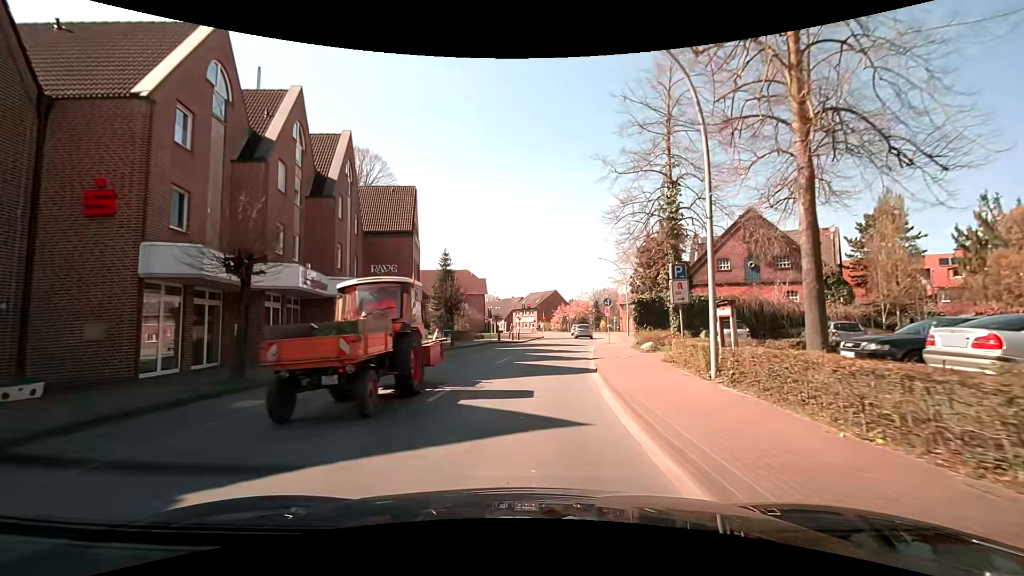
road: secondary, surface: asphalt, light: Day
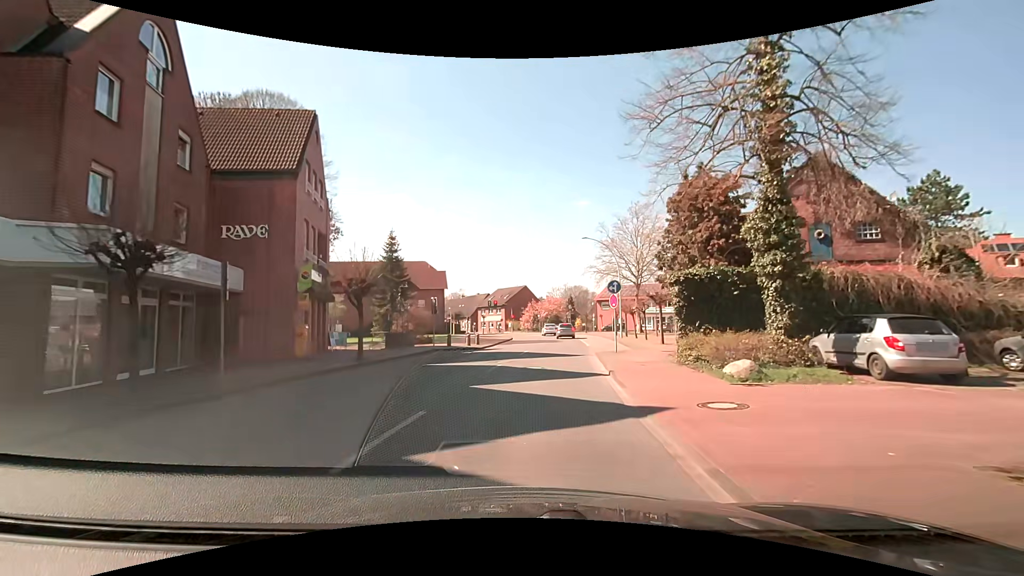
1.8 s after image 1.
(+0.3, +13.2) m; +4°
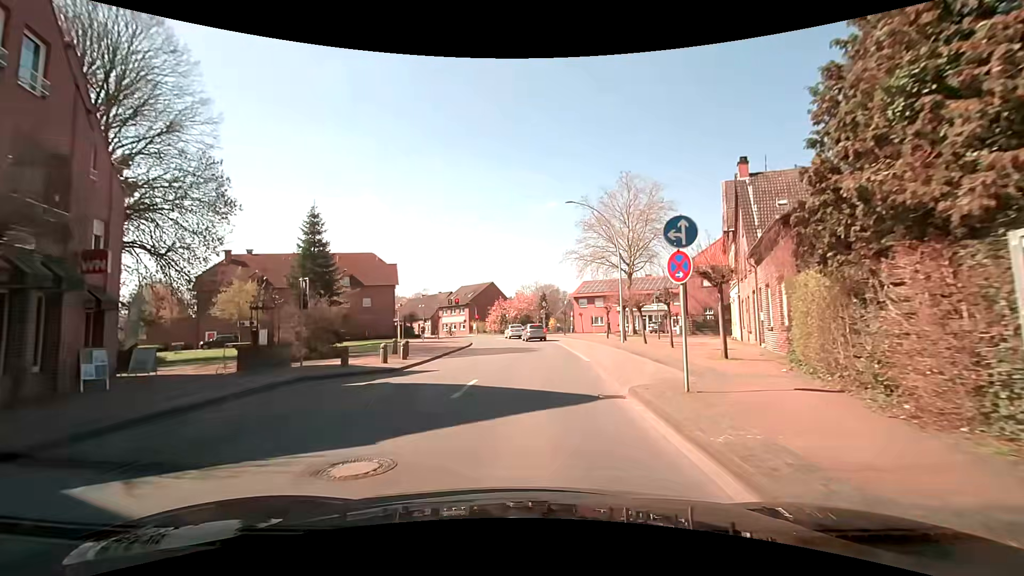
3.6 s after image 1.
(+0.3, +13.2) m; +3°
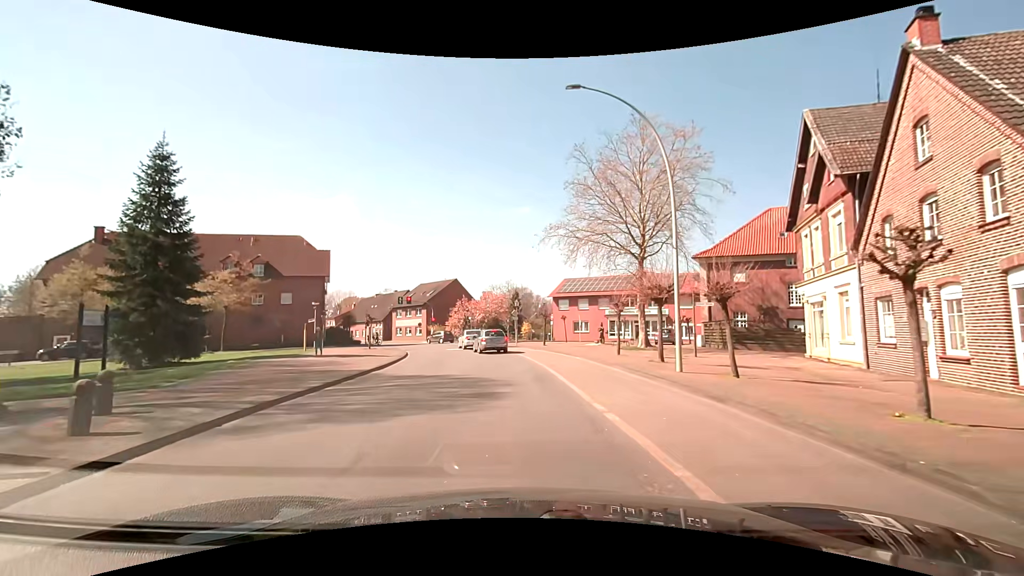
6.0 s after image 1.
(+0.4, +15.5) m; +4°
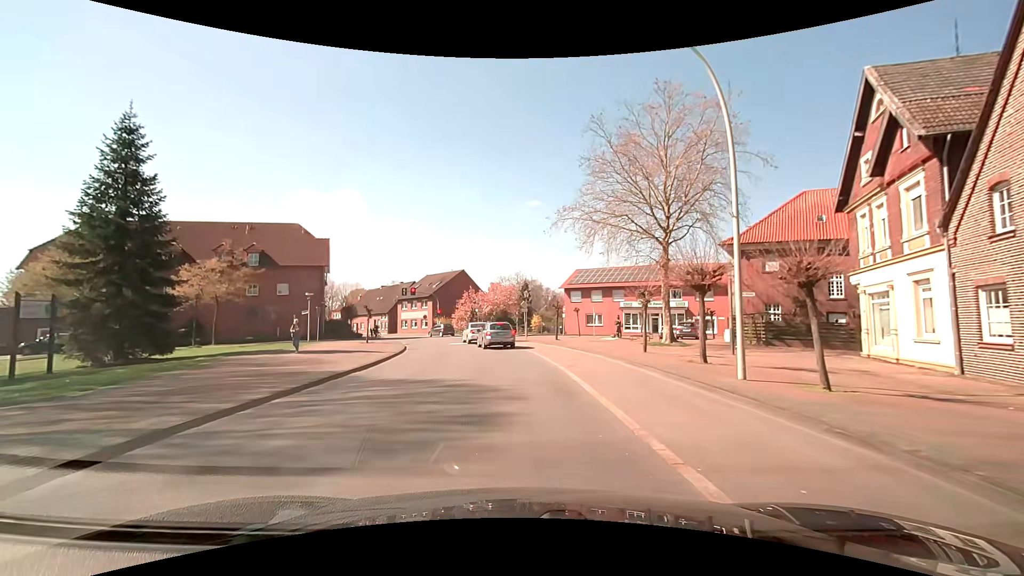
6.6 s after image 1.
(-0.1, +3.4) m; 0°
